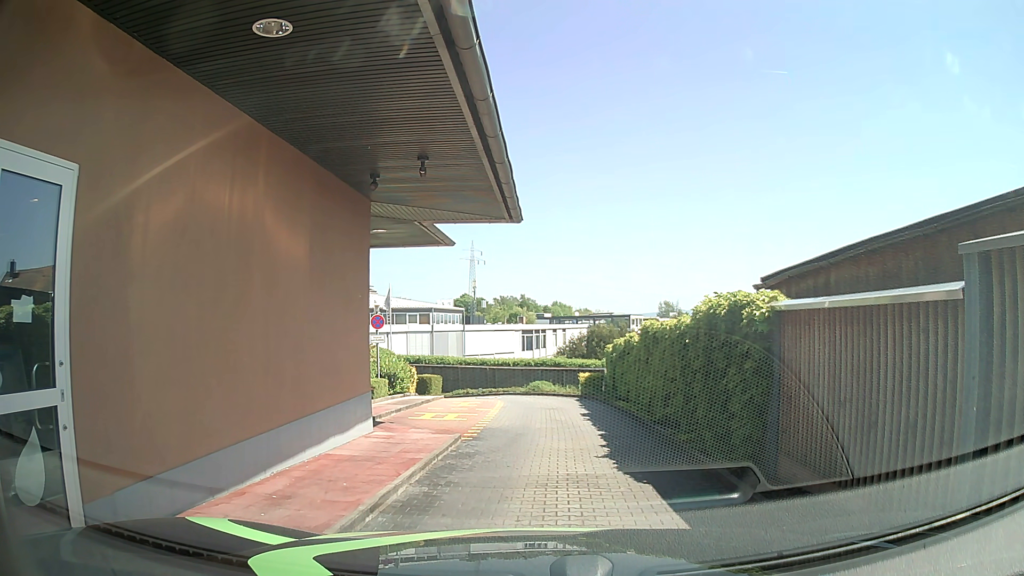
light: Day
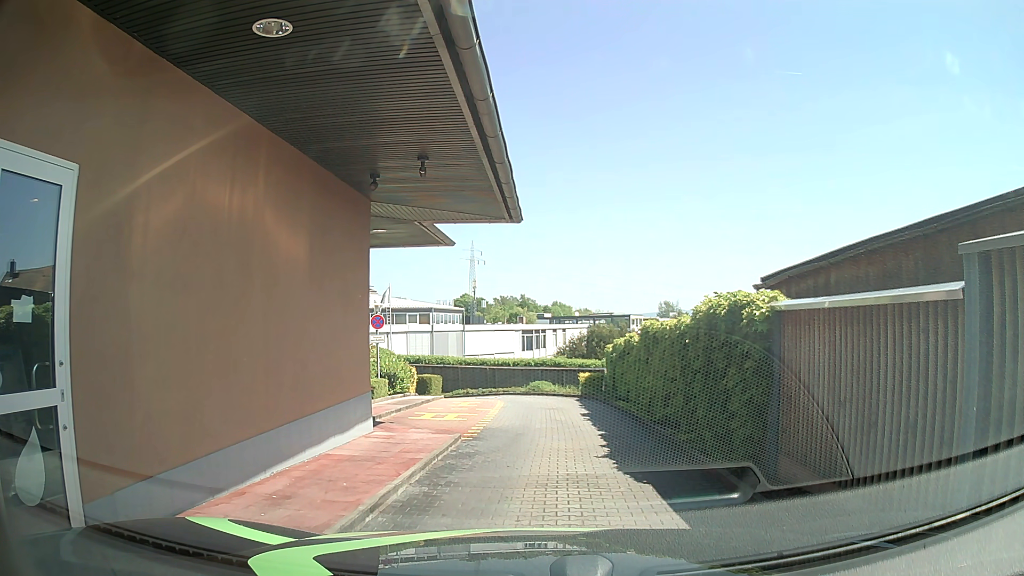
(0.0, 0.0) m; 0°
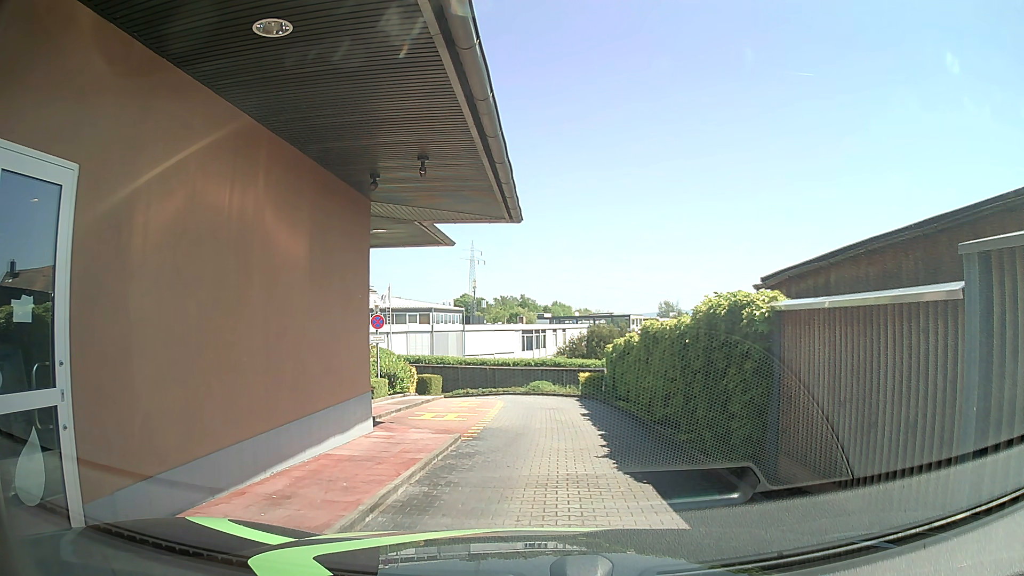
(0.0, 0.0) m; 0°
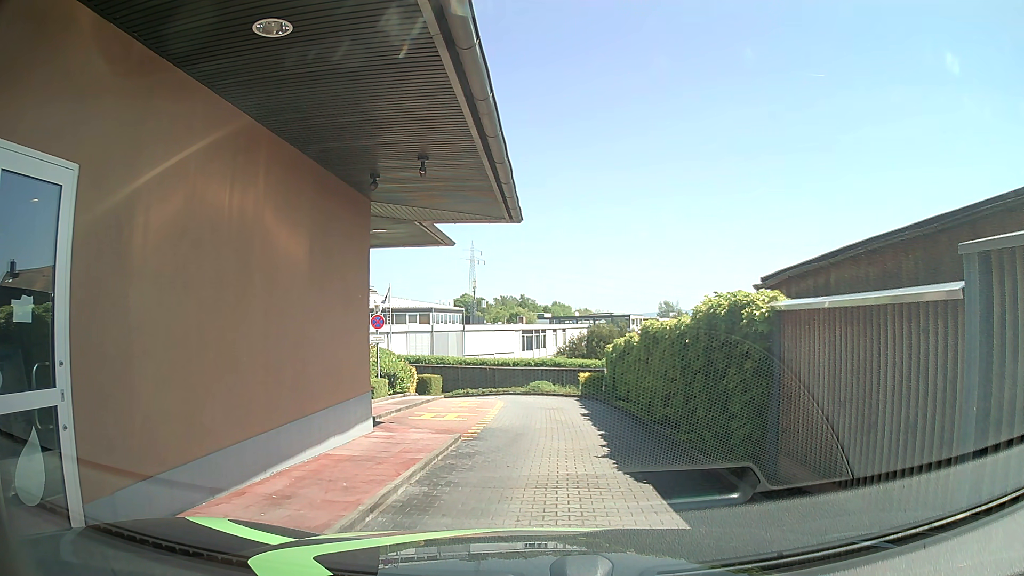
(0.0, 0.0) m; 0°
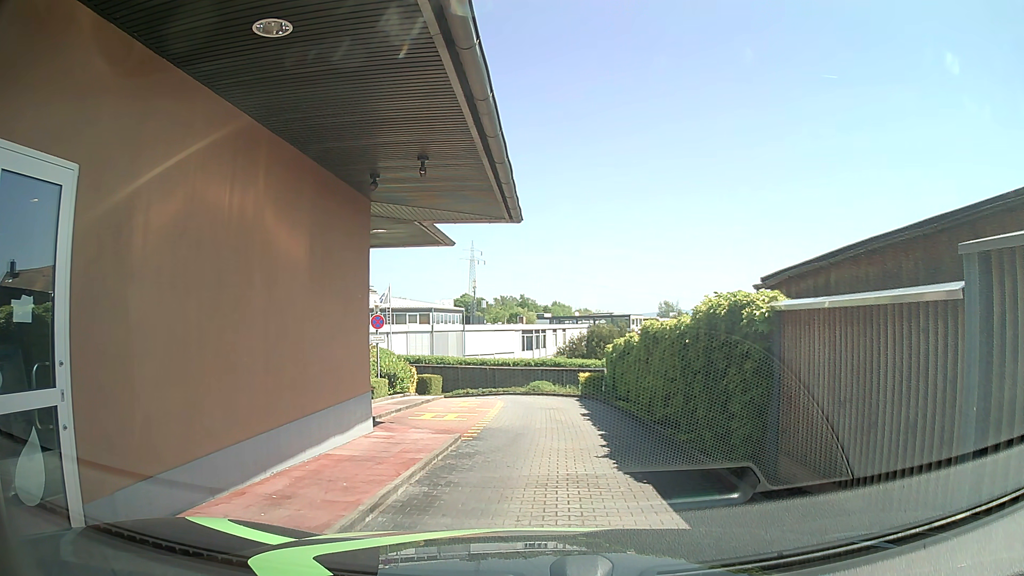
(0.0, 0.0) m; 0°
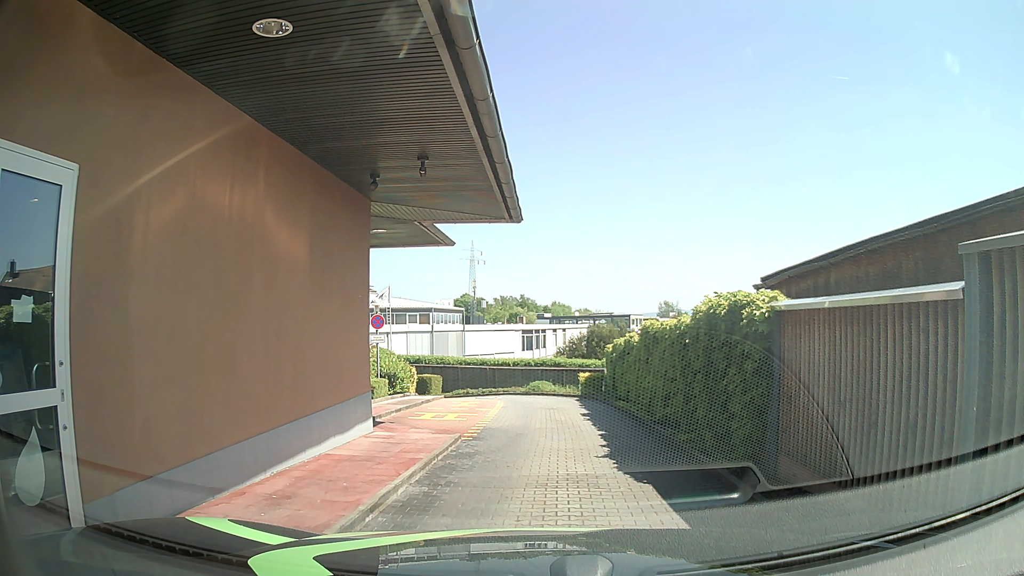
(0.0, 0.0) m; 0°
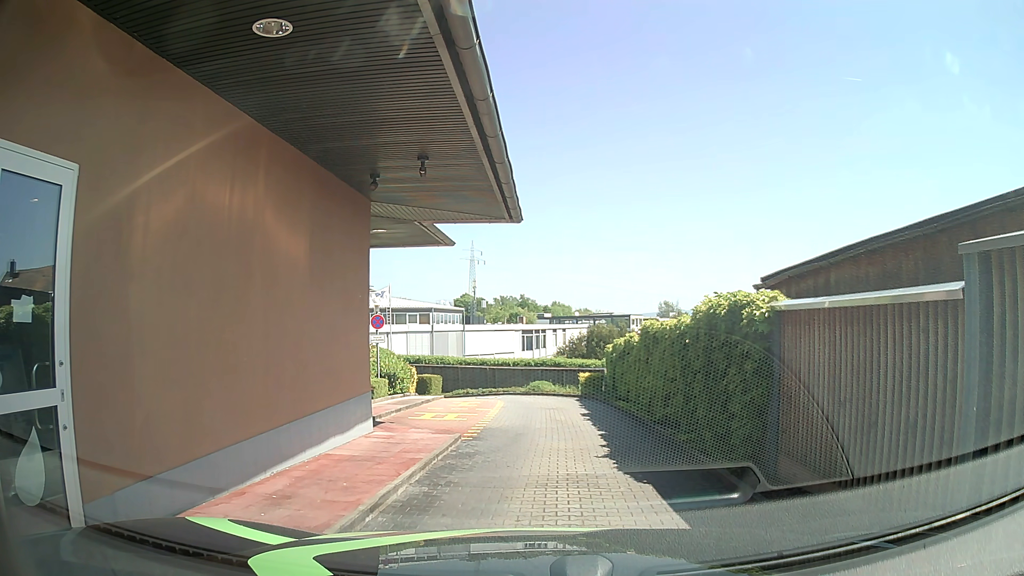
(0.0, 0.0) m; 0°
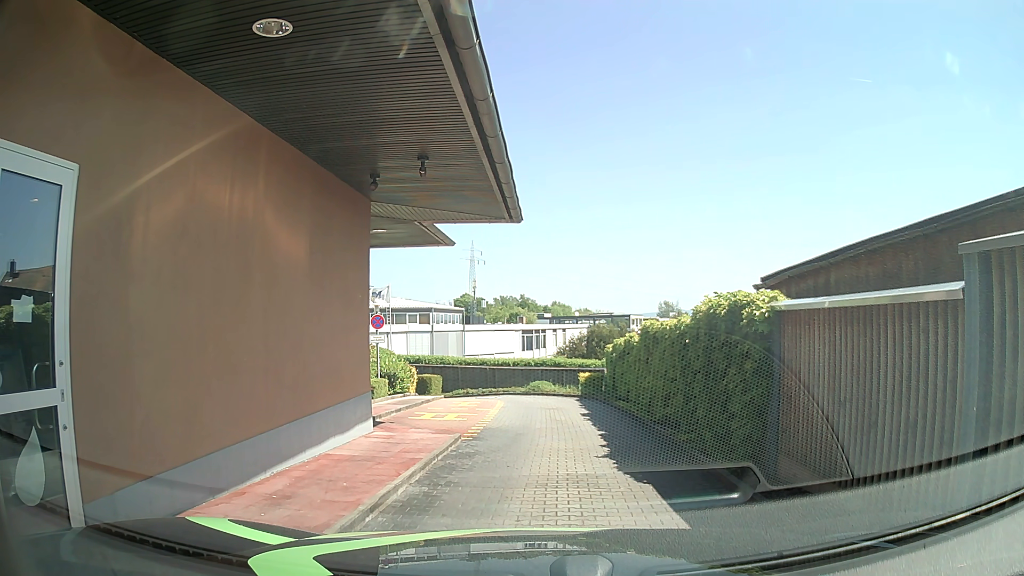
(0.0, 0.0) m; 0°
